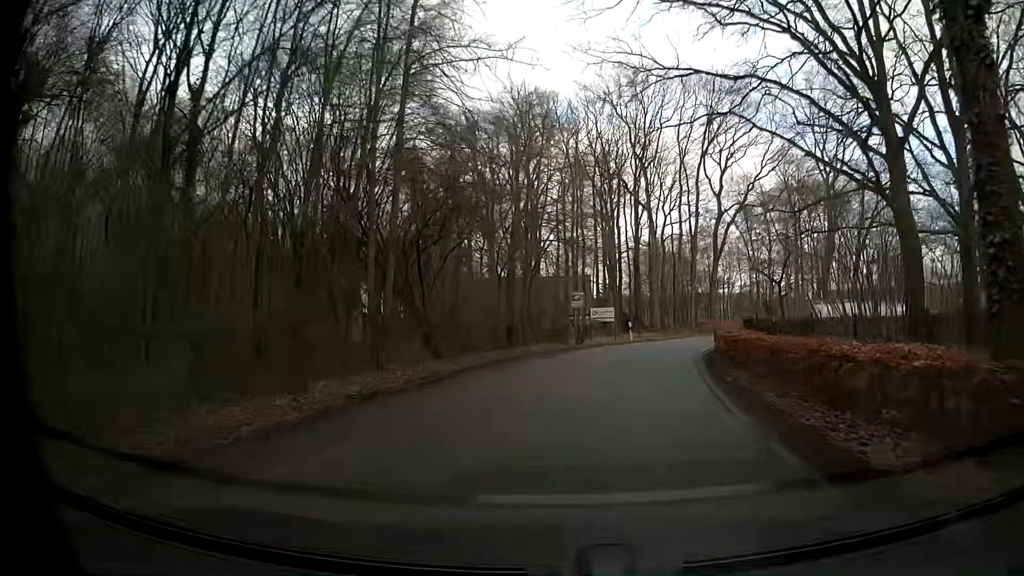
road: unclassified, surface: asphalt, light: Day
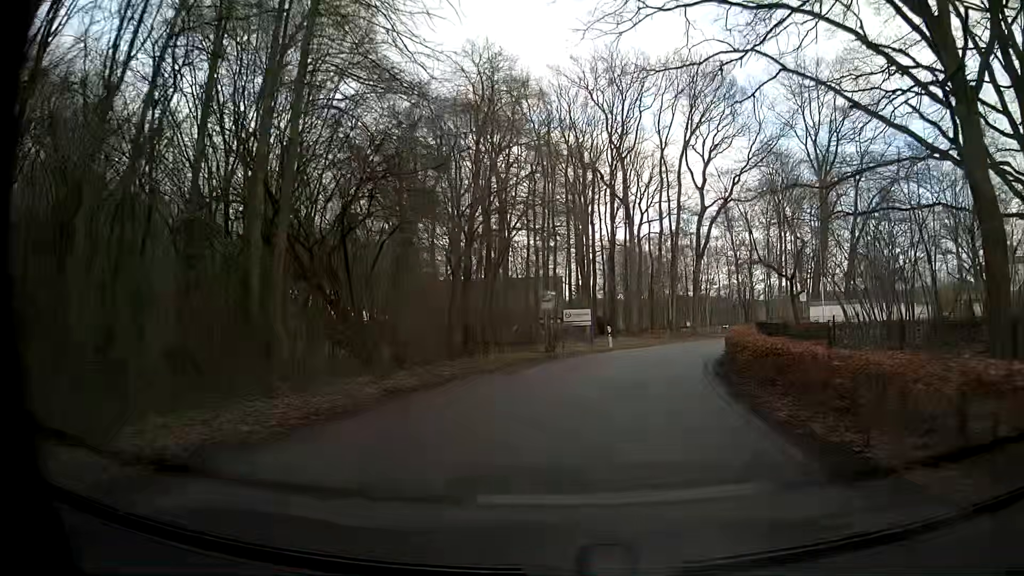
(+0.1, +5.1) m; +3°
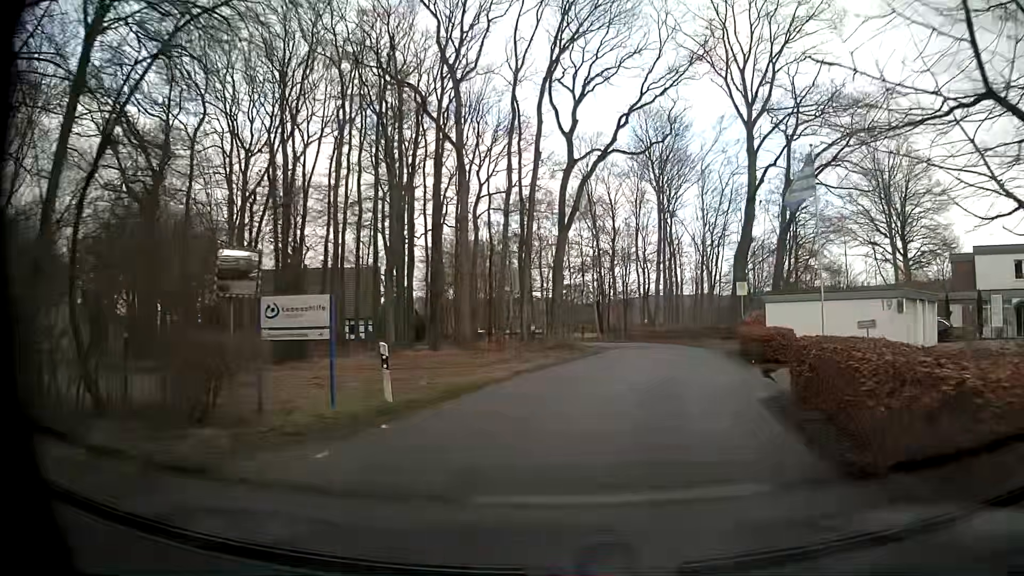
(+1.6, +19.8) m; +14°
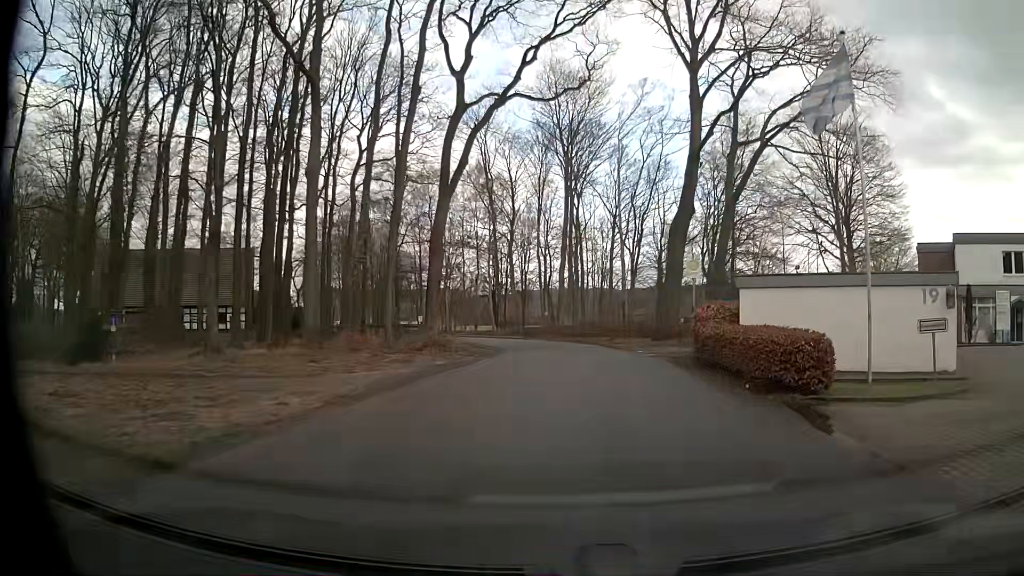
(+0.5, +9.8) m; +7°
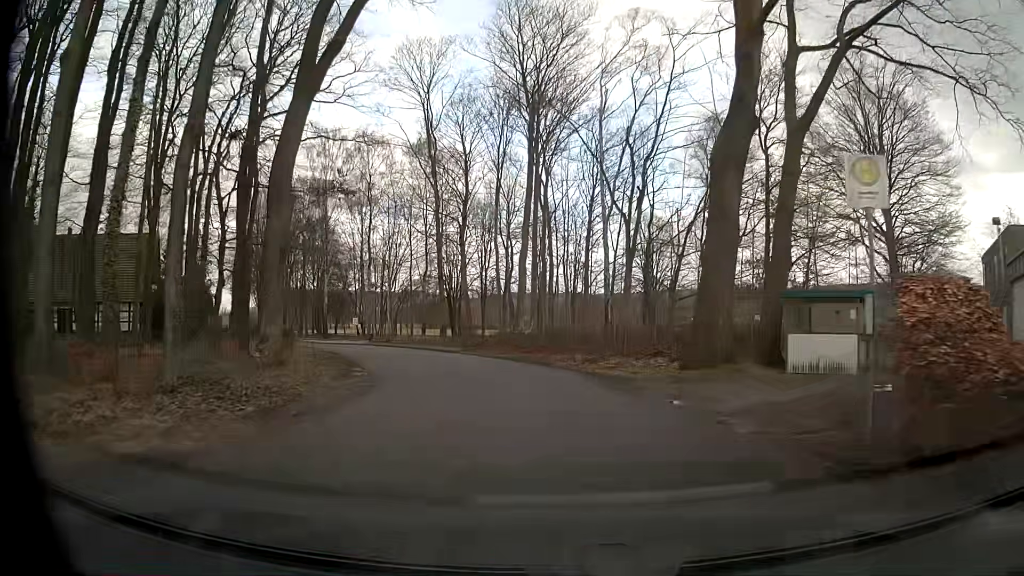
(+0.8, +14.9) m; +3°
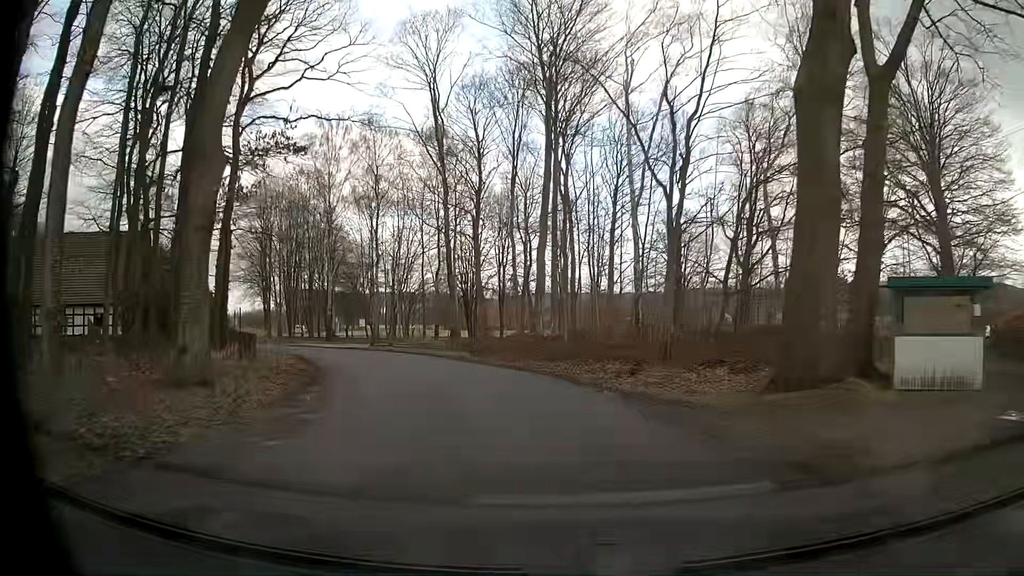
(0.0, +5.0) m; -1°
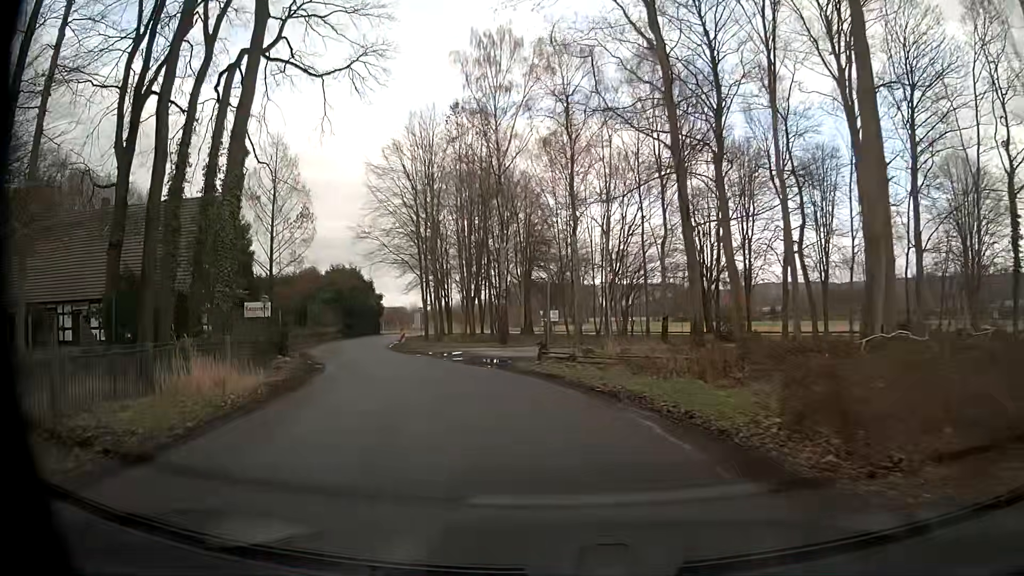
(-3.1, +20.0) m; -19°
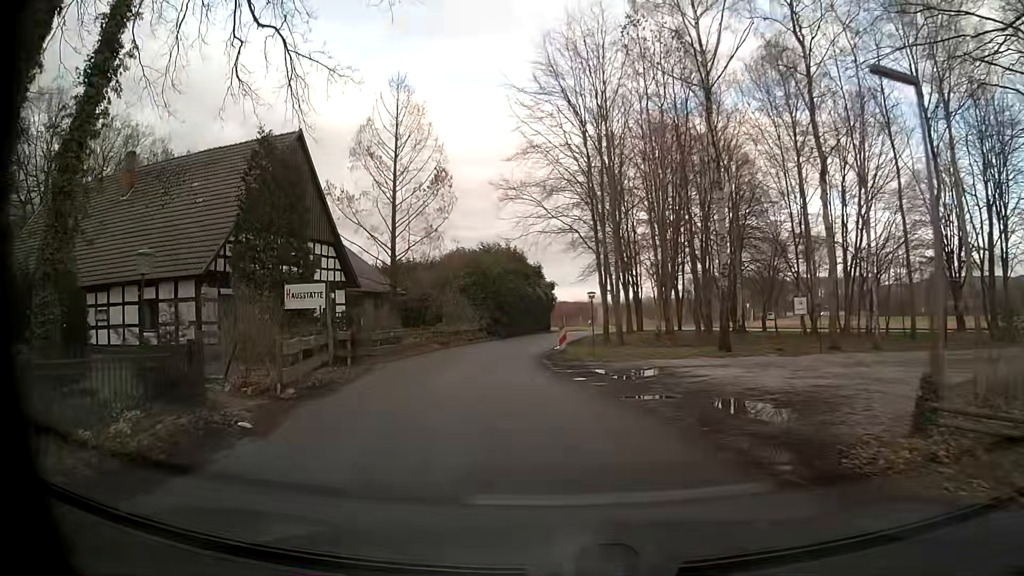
(-2.3, +15.6) m; -15°
(-1, +10) (-2, +20) (-3, +30) (-3, +40) (-2, +50) (-1, +60) (+1, +69) (+4, +79) (+7, +89) (+11, +98) m
